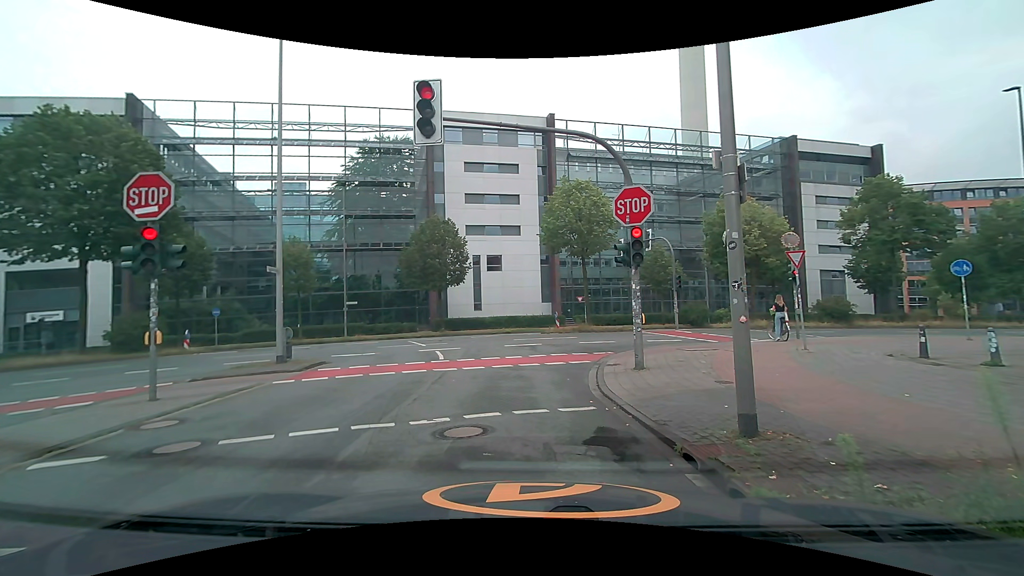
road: unclassified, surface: asphalt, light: Day
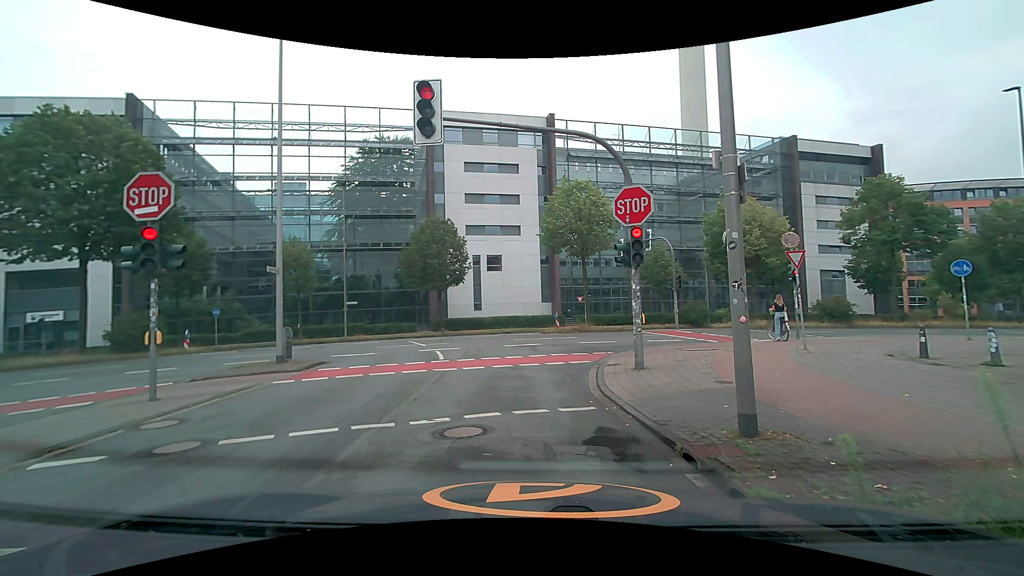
(0.0, 0.0) m; 0°
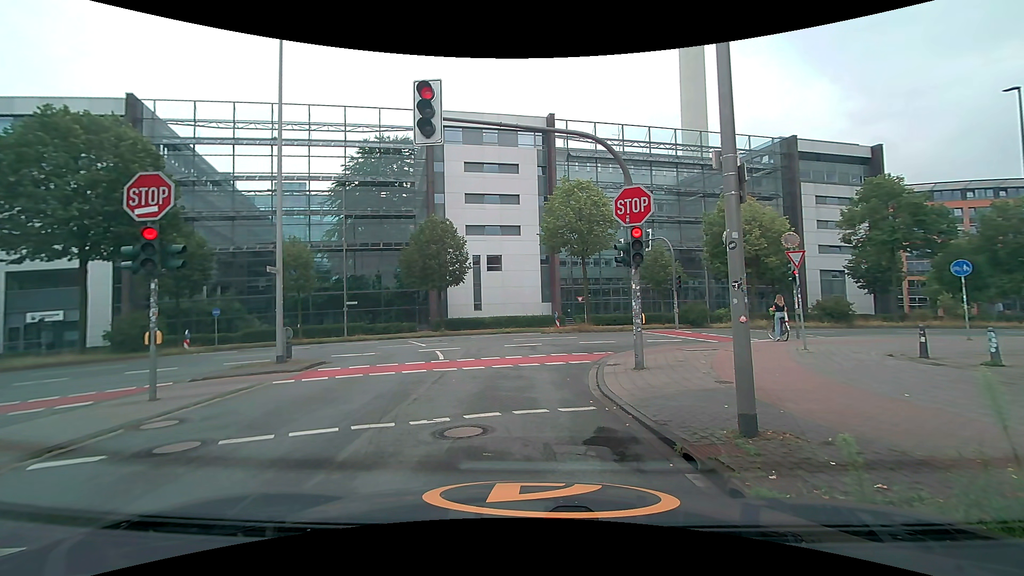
(0.0, 0.0) m; 0°
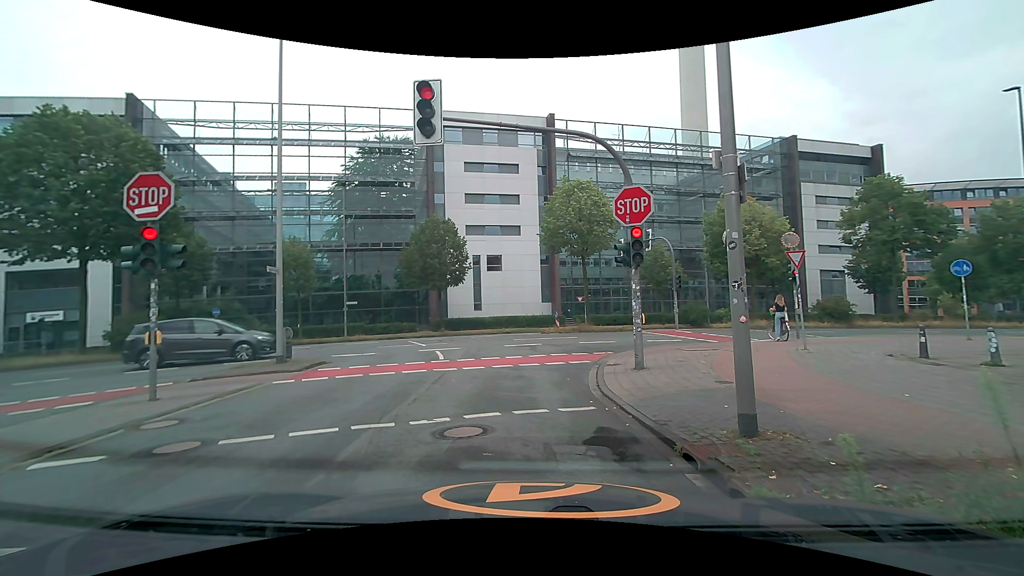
(0.0, 0.0) m; 0°
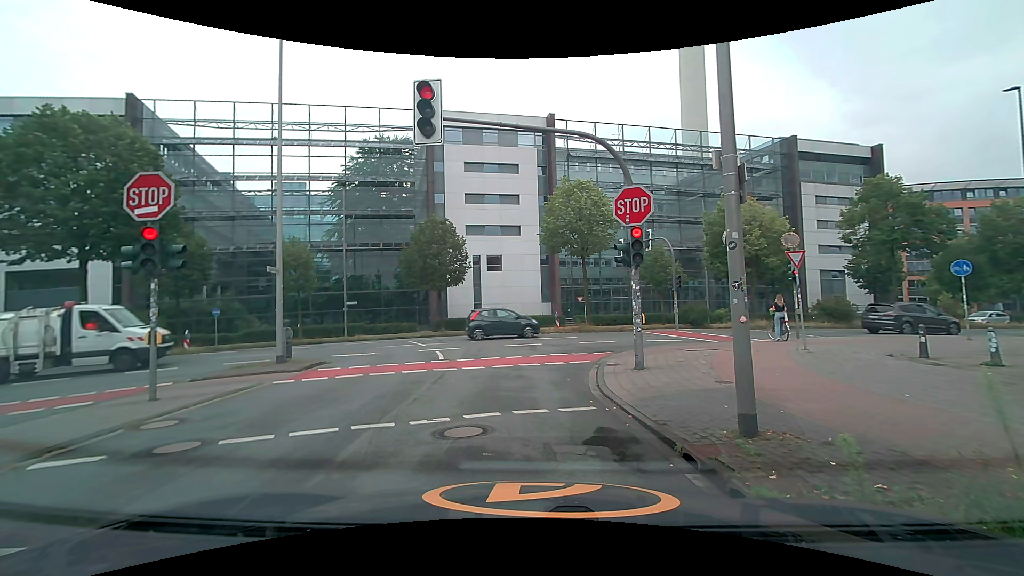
(0.0, 0.0) m; 0°
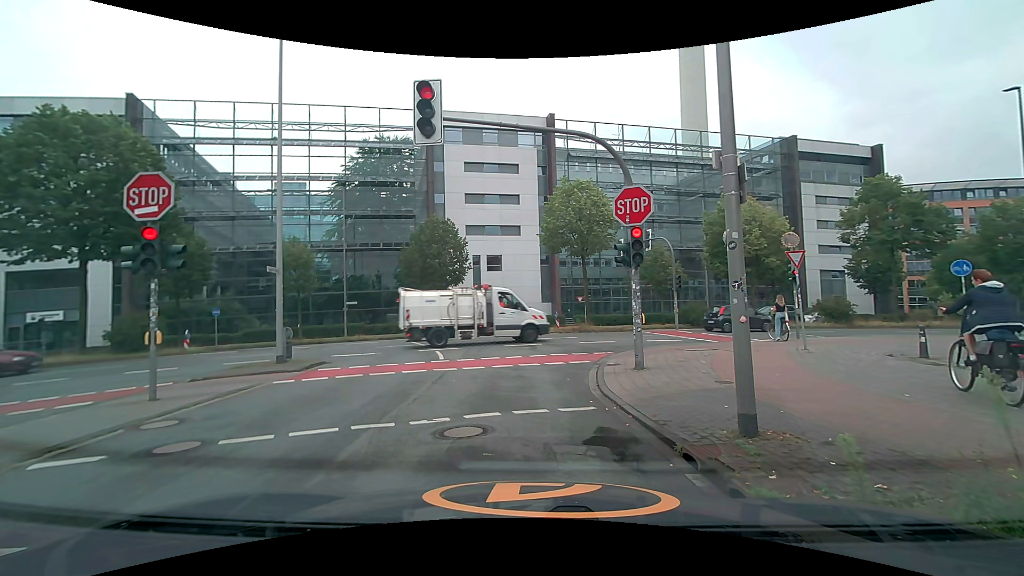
(0.0, 0.0) m; 0°
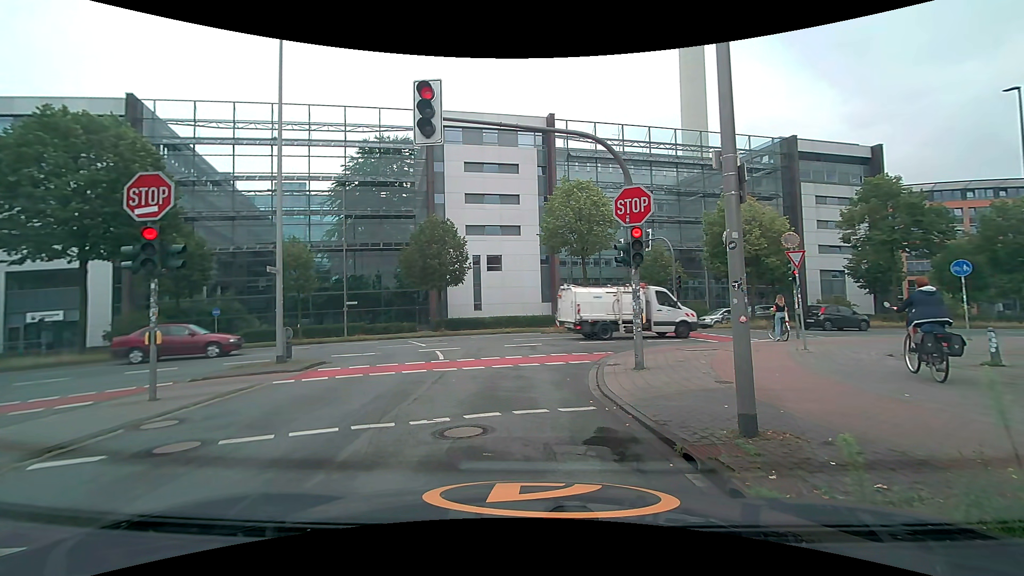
(0.0, 0.0) m; 0°
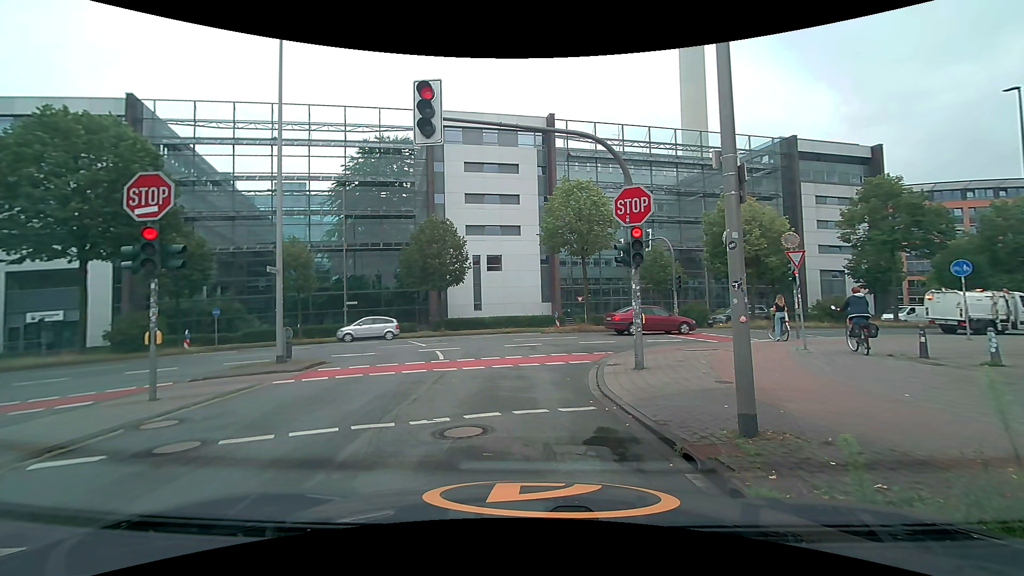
(0.0, 0.0) m; 0°
